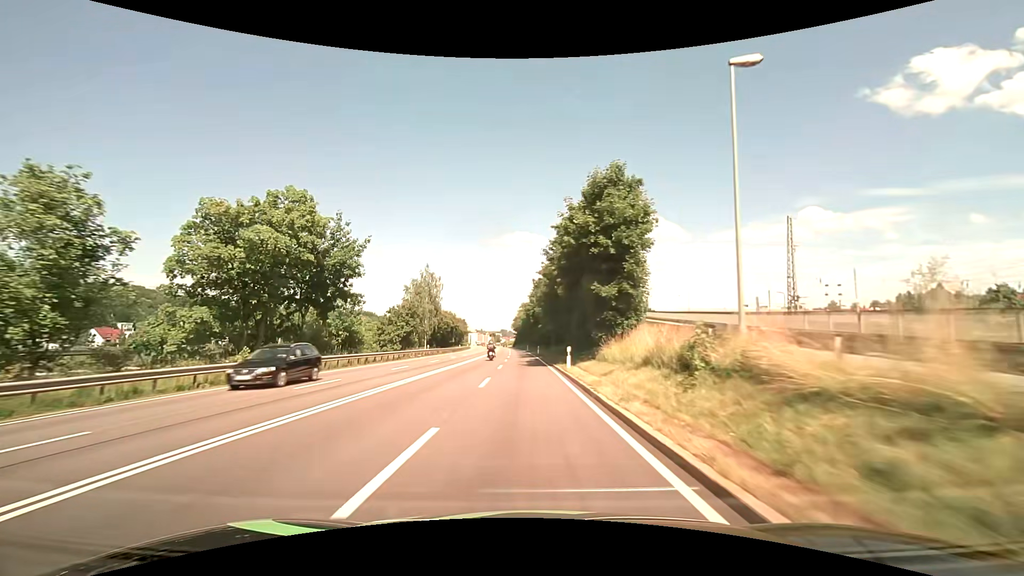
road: primary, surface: asphalt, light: Day
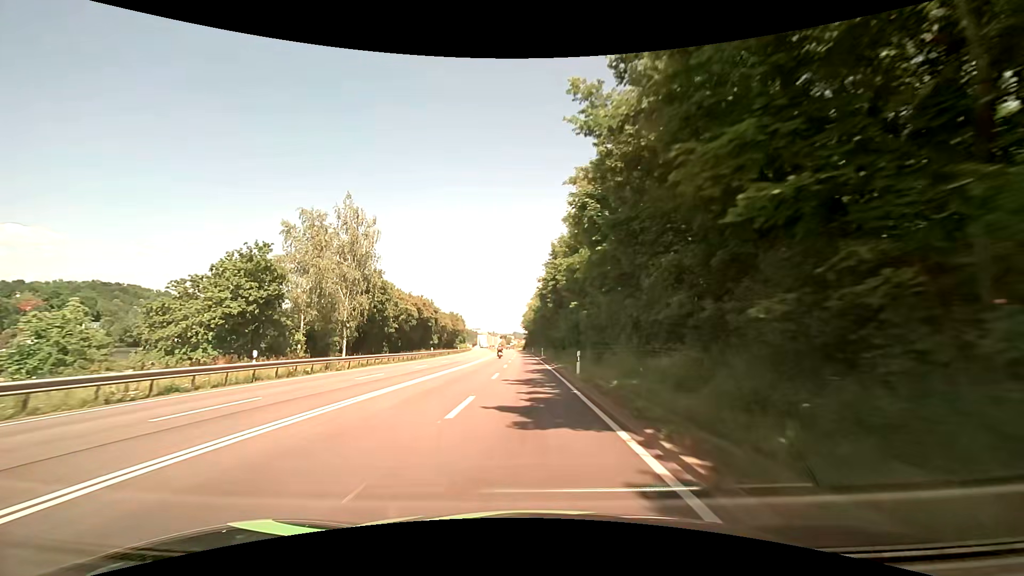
(-0.6, +42.9) m; -1°
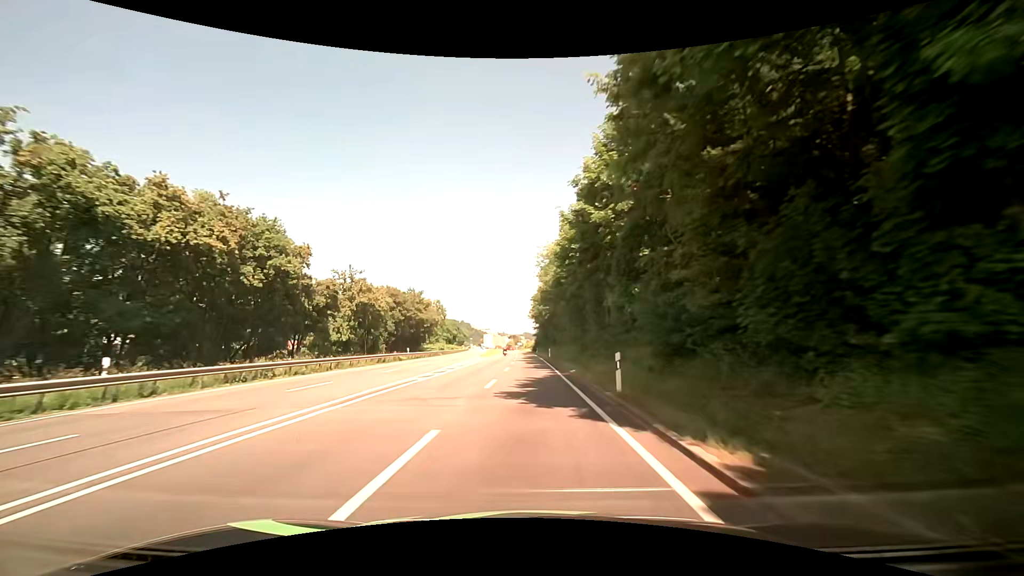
(-1.0, +53.7) m; -2°
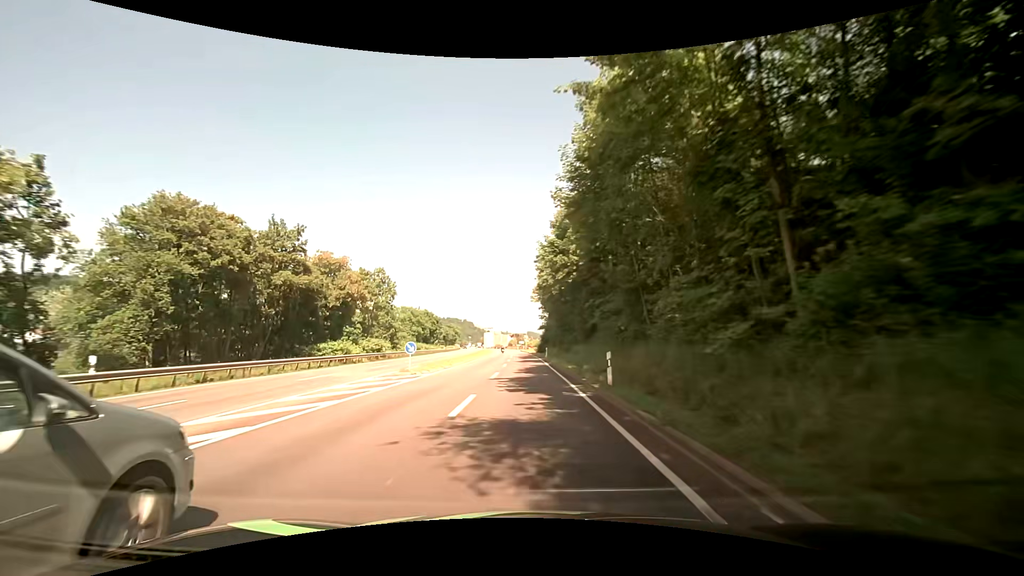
(0.0, +43.0) m; 0°
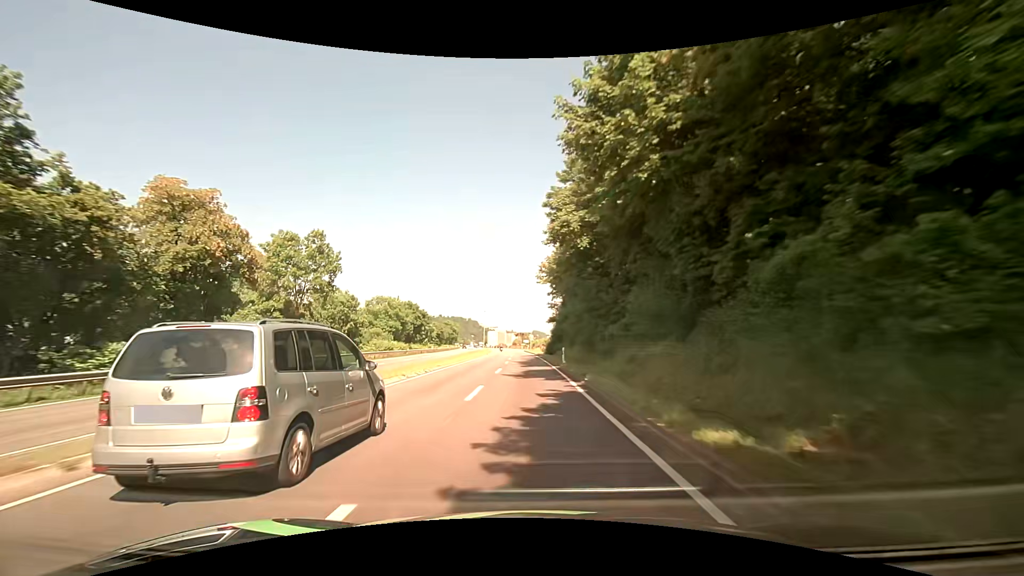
(-0.3, +21.5) m; -2°
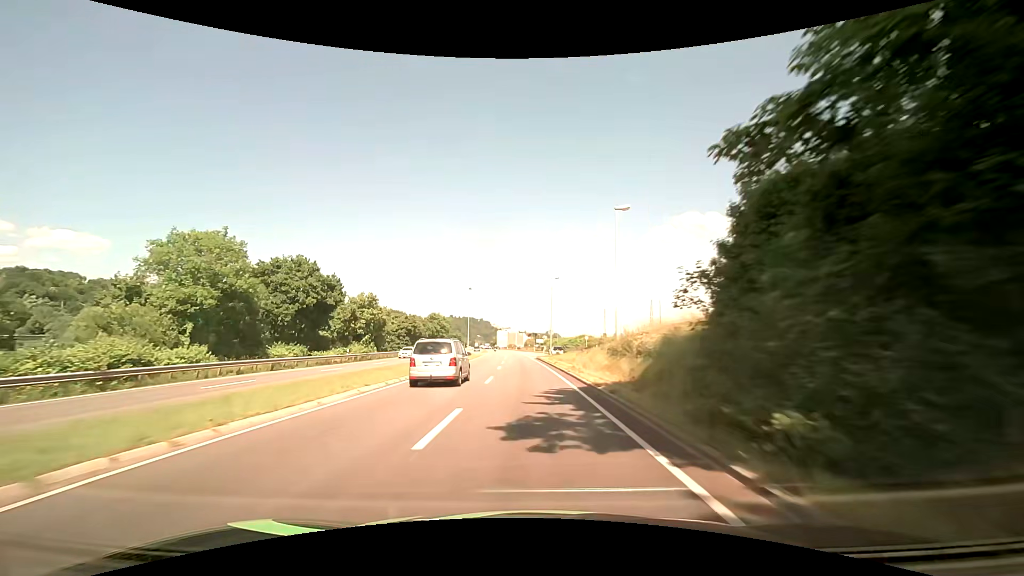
(-0.6, +53.7) m; -2°
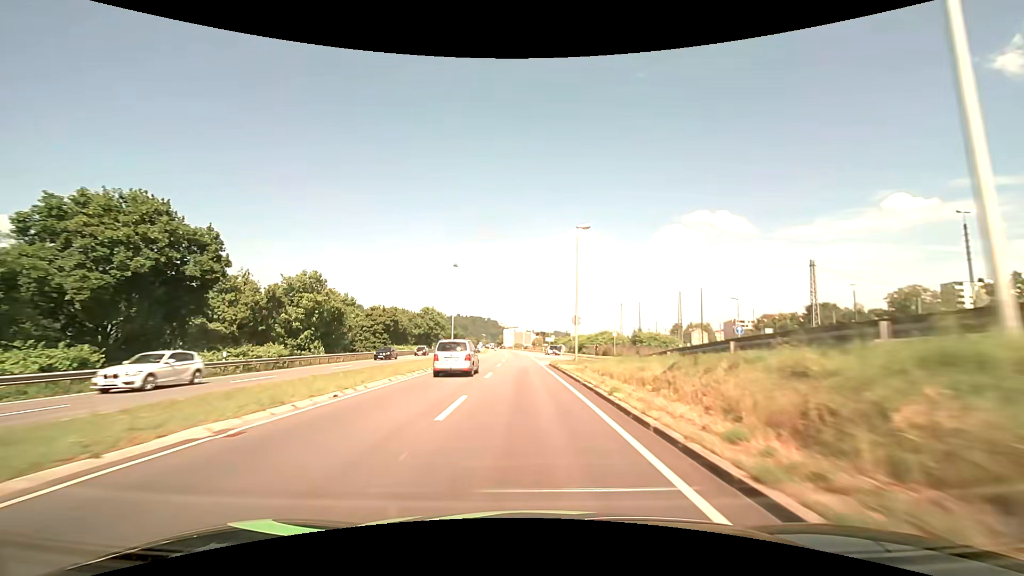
(0.0, +21.5) m; 0°
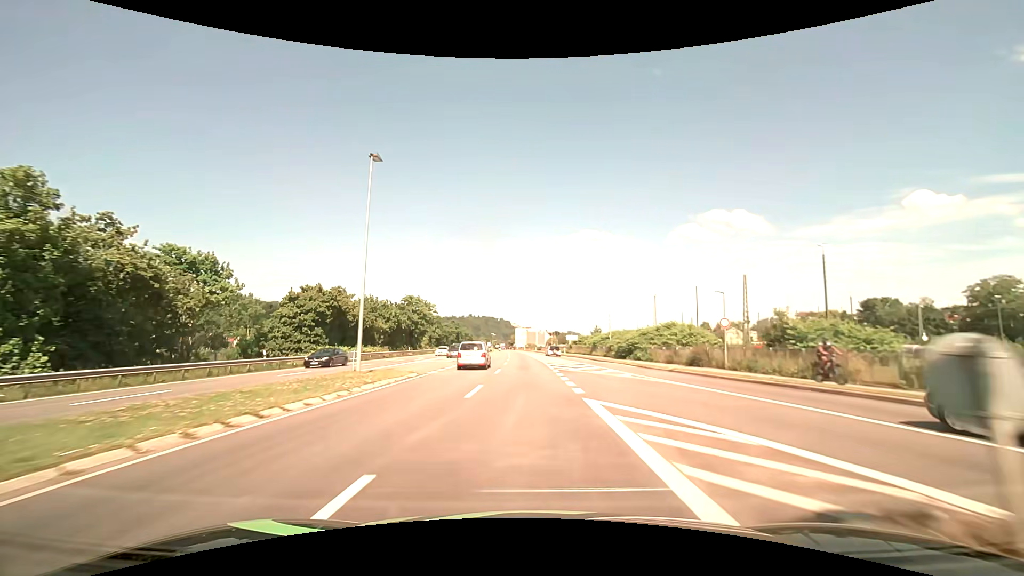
(-0.5, +32.2) m; -1°
(0, +10) (0, +20) (0, +30) (0, +40) (-1, +50) (-1, +60) (-1, +70) (-2, +80) (-2, +90) (-3, +100) m
